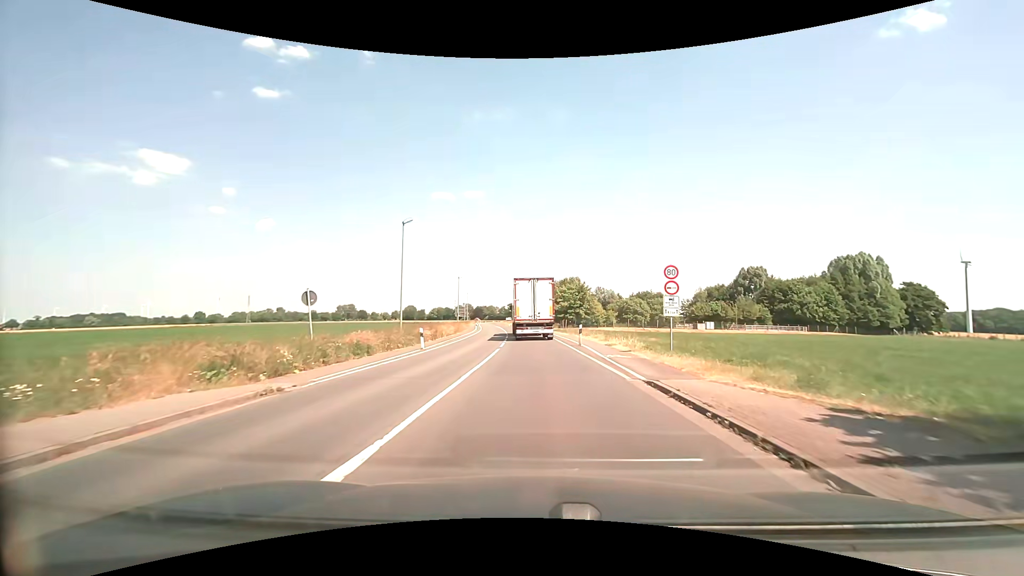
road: secondary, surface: asphalt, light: Day
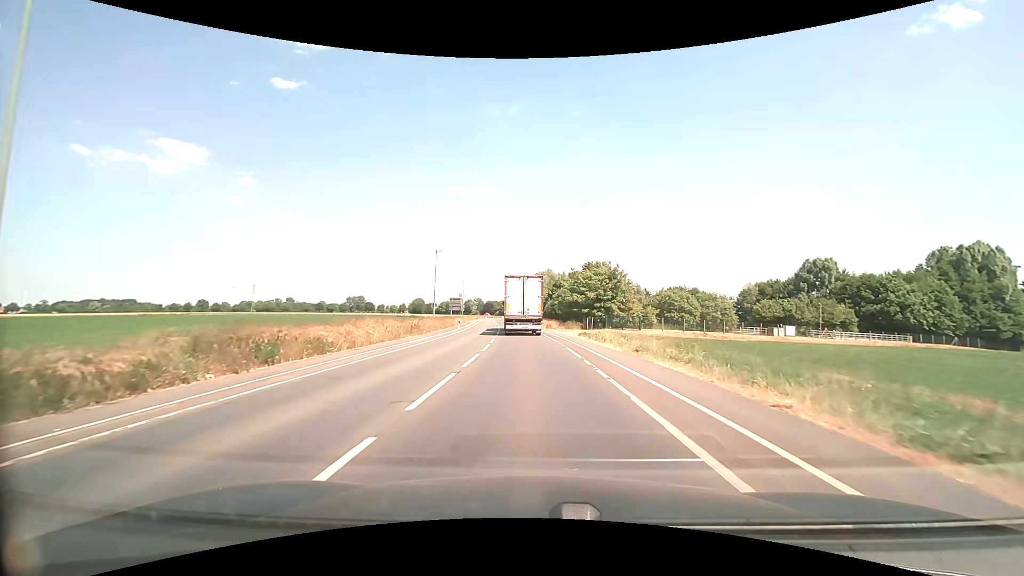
(+0.3, +25.3) m; -1°
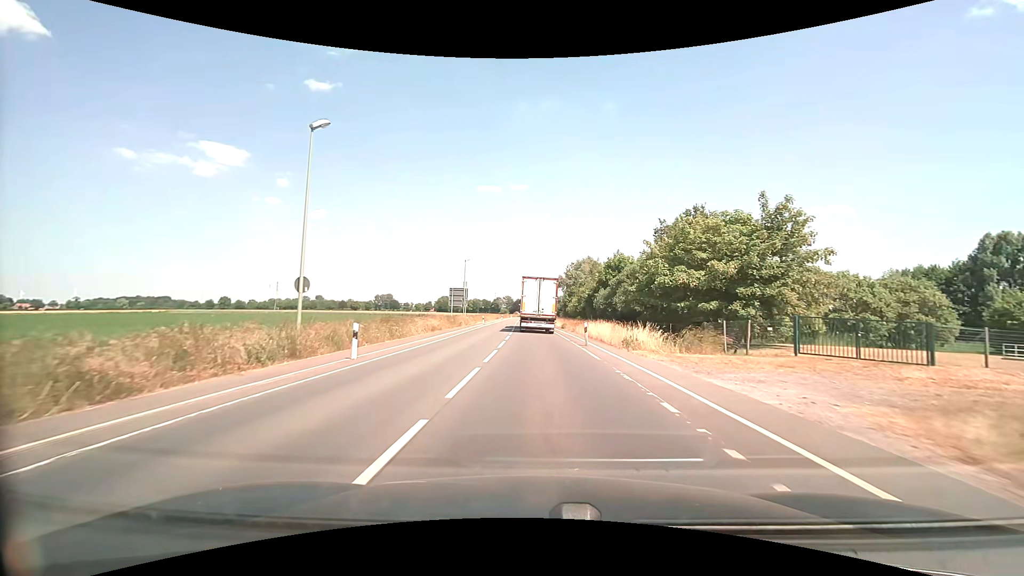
(-0.9, +35.3) m; -4°
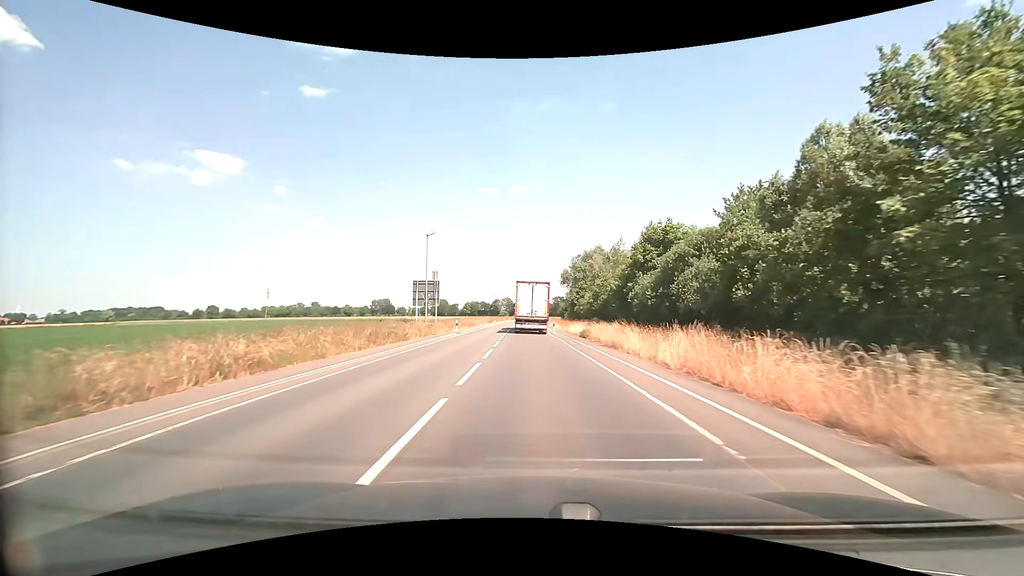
(0.0, +22.5) m; 0°
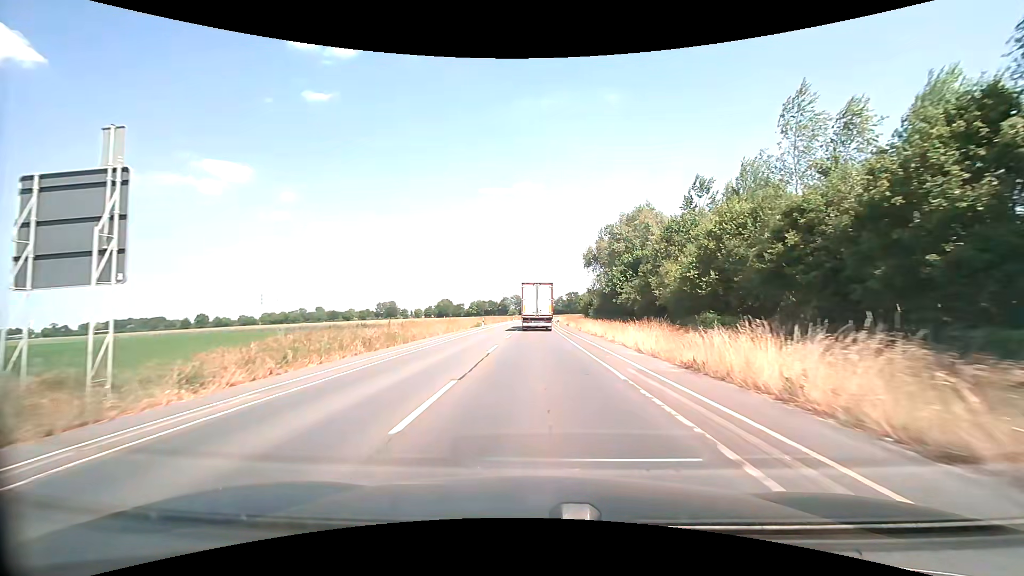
(-0.7, +40.3) m; -1°
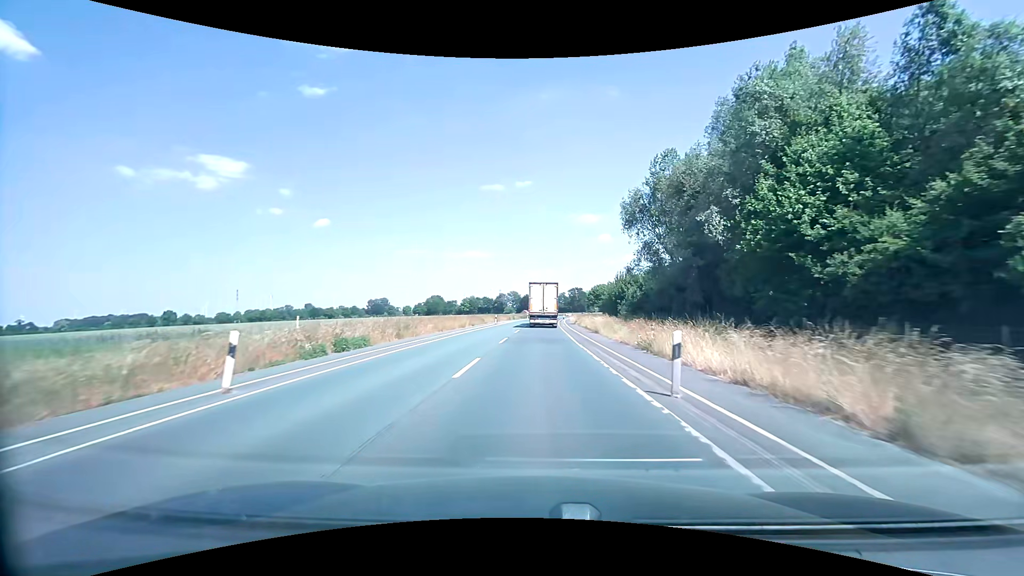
(0.0, +43.5) m; 0°
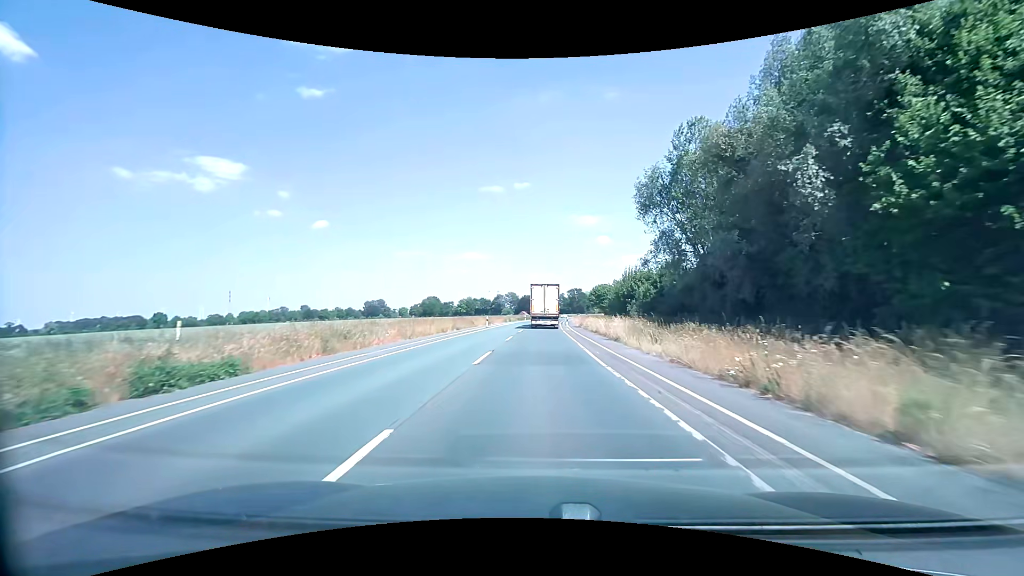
(0.0, +8.9) m; 0°
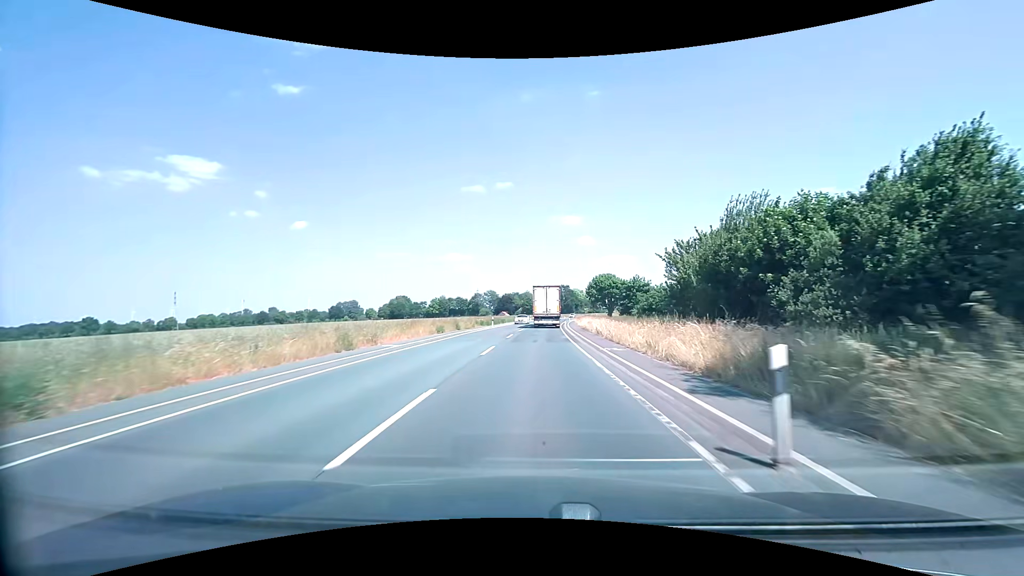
(+0.7, +45.0) m; +2°
(0, +10) (0, +20) (0, +30) (0, +40) (+1, +50) (+1, +60) (+2, +70) (+3, +80) (+3, +90) (+4, +100) m
